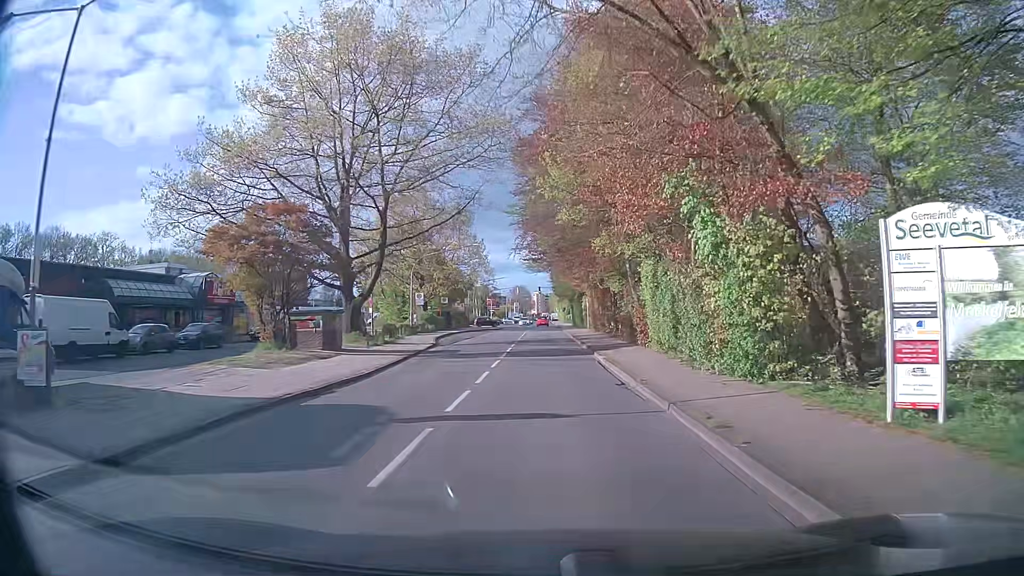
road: secondary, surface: asphalt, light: Day
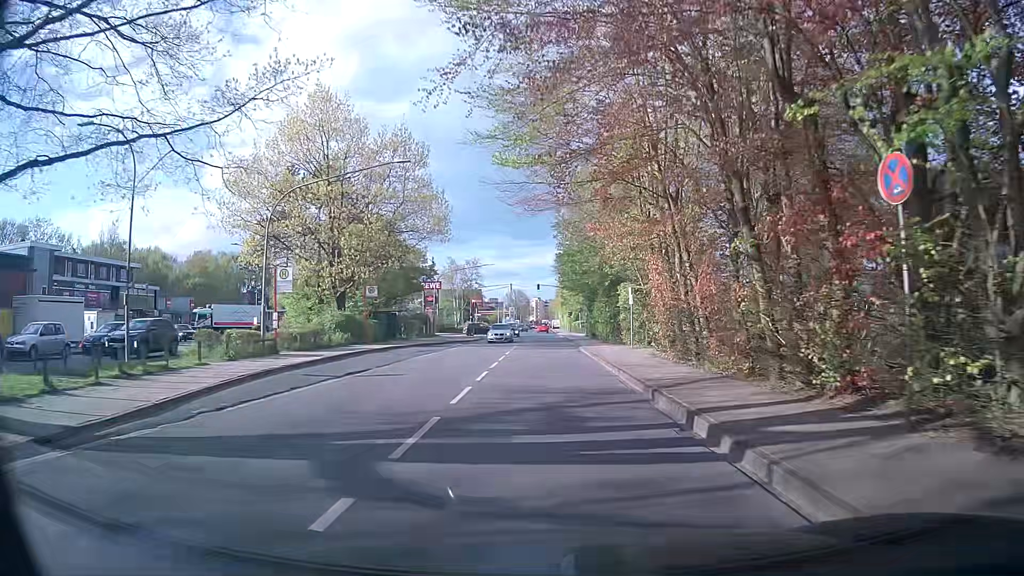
(0.0, +31.1) m; +1°
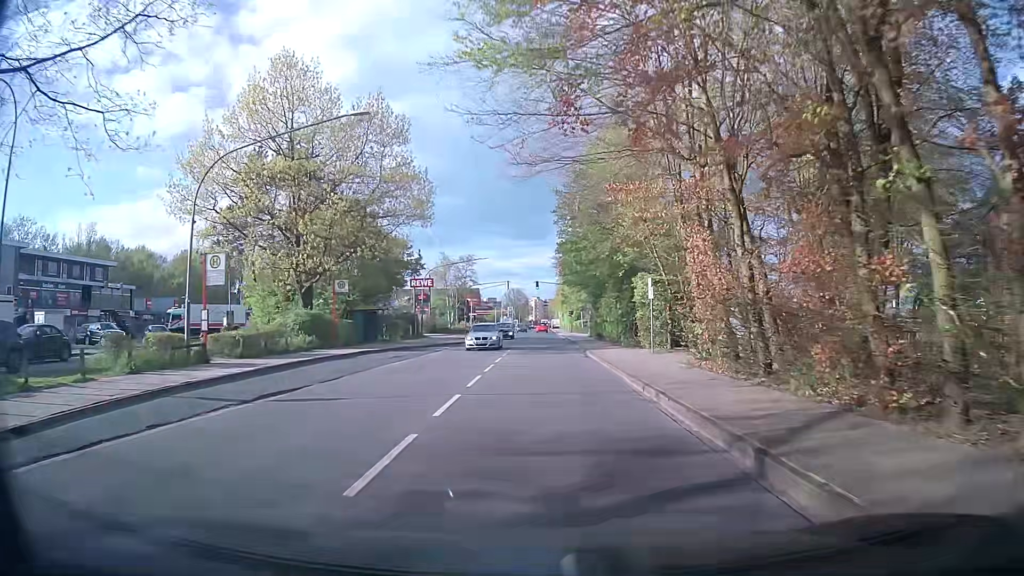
(0.0, +6.2) m; -2°
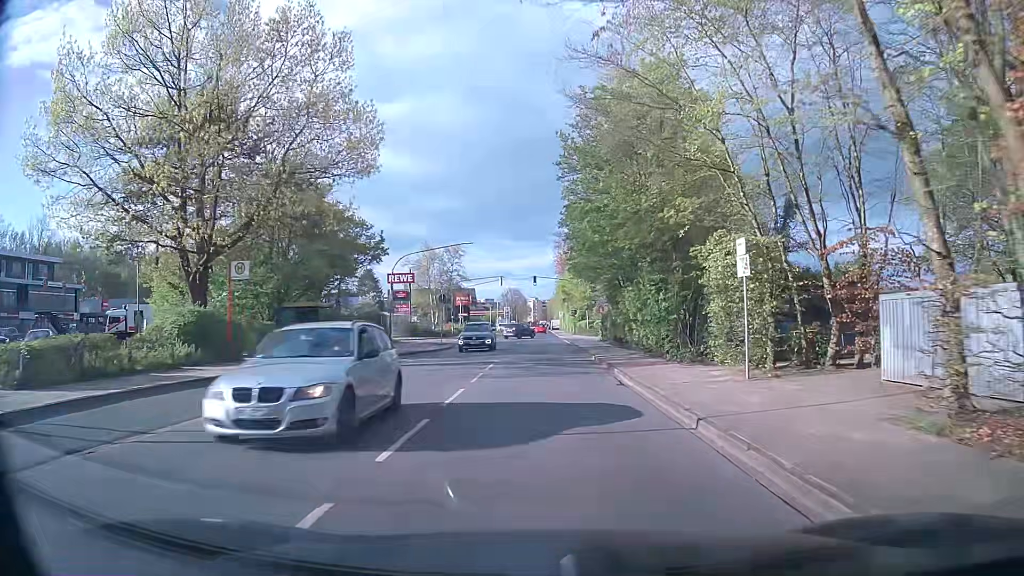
(+0.3, +12.4) m; +1°
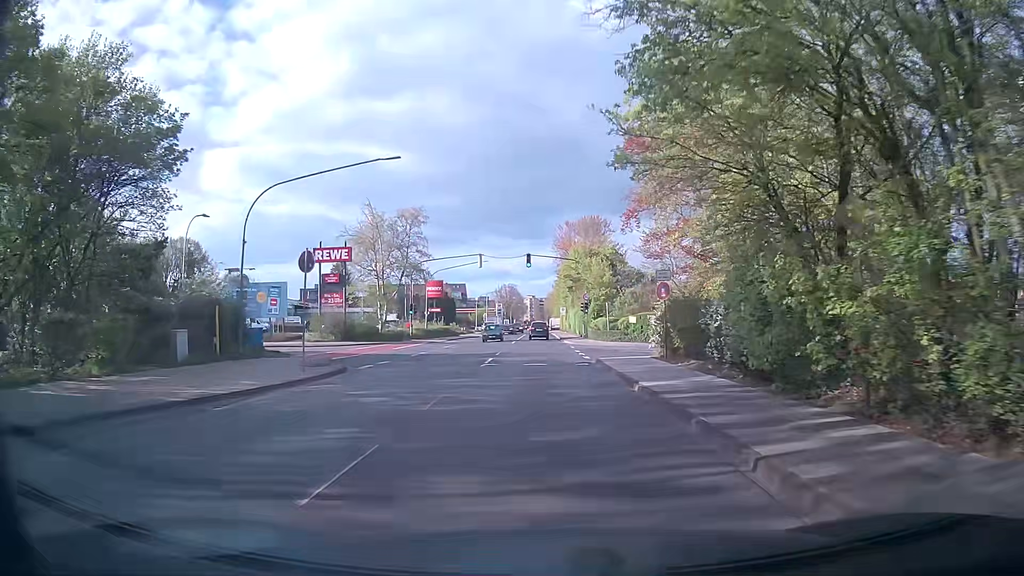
(+0.4, +24.8) m; +1°
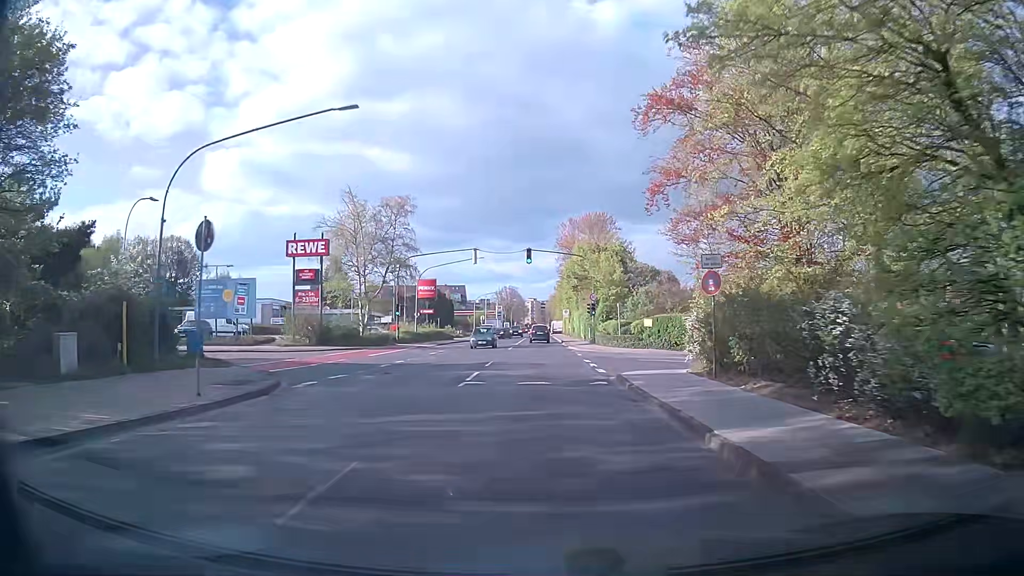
(0.0, +6.1) m; 0°
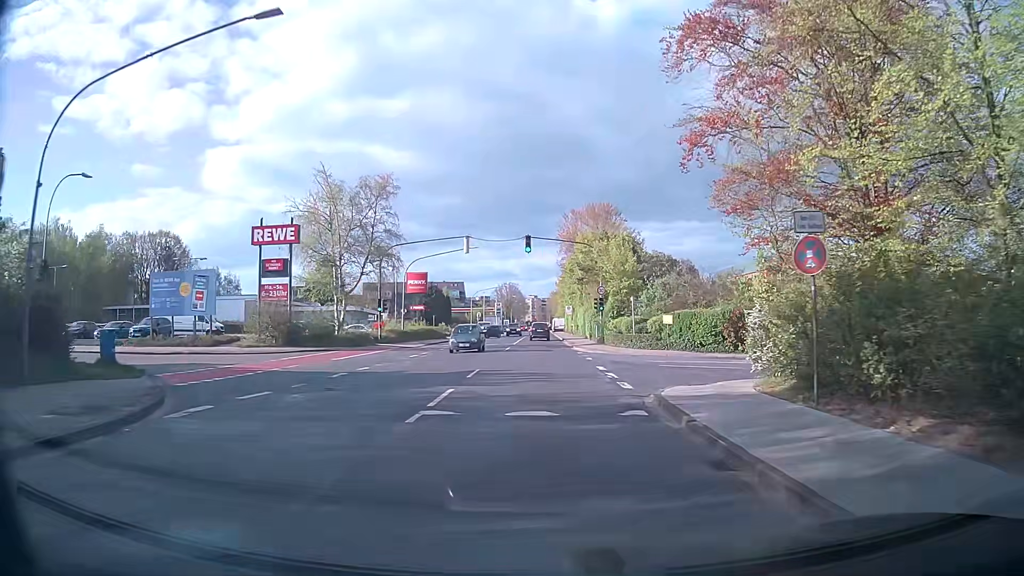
(0.0, +6.0) m; 0°
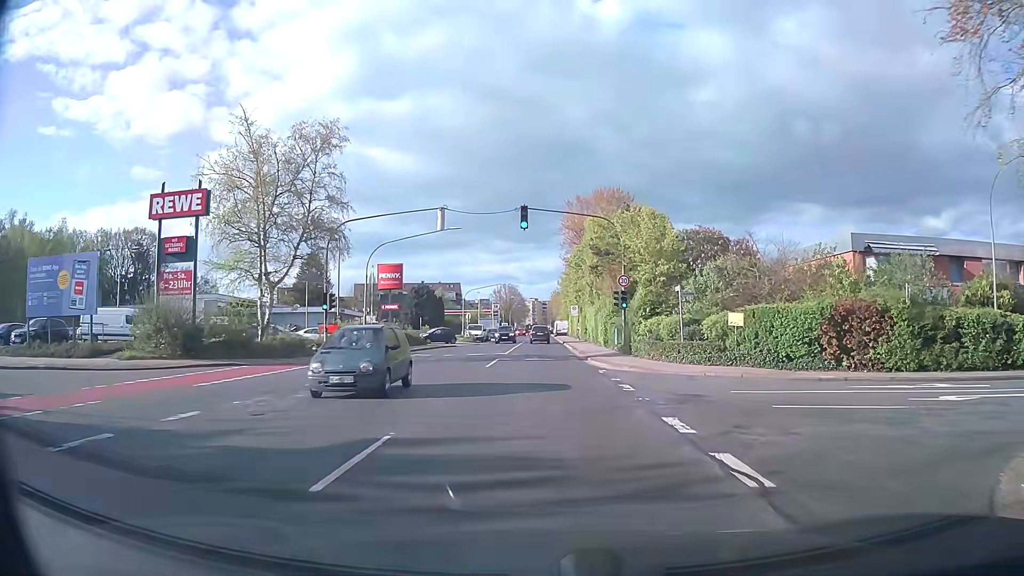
(0.0, +12.0) m; 0°
(0, +10) (0, +20) (0, +30) (0, +40) (0, +50) (-1, +60) (-1, +70) (-1, +80) (-1, +90) (-1, +100) m
